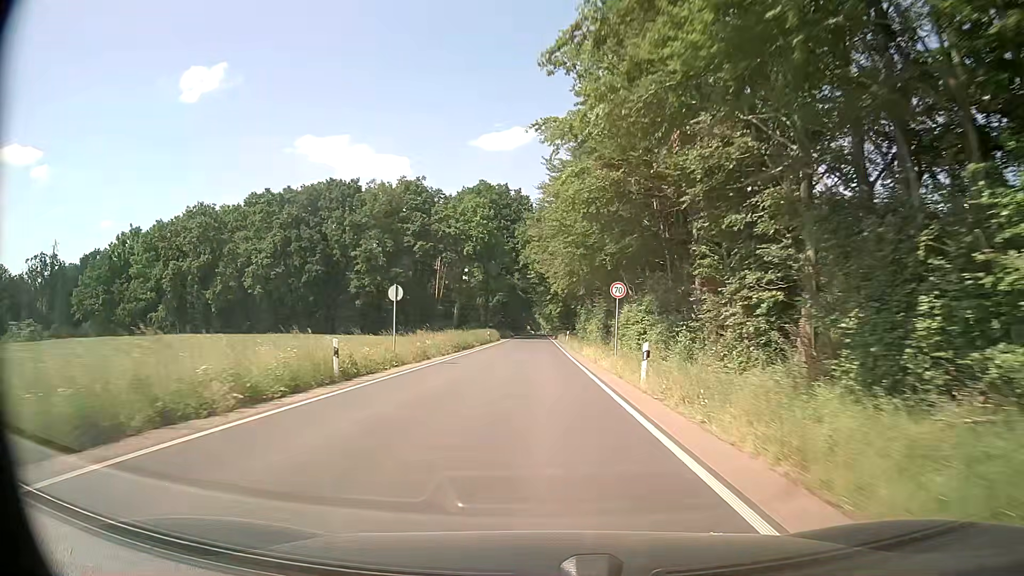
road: secondary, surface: asphalt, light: Day
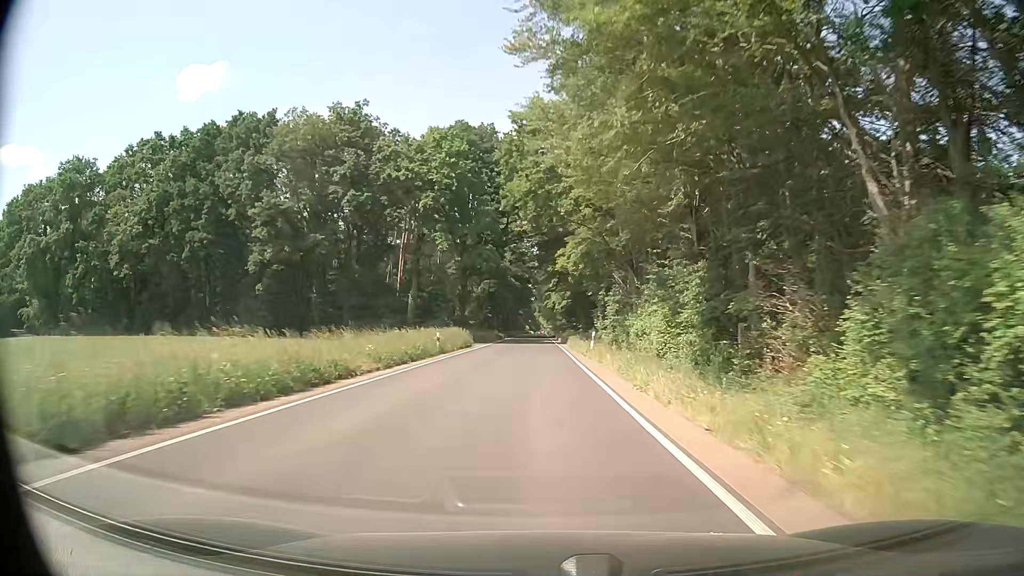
(-0.1, +32.8) m; 0°
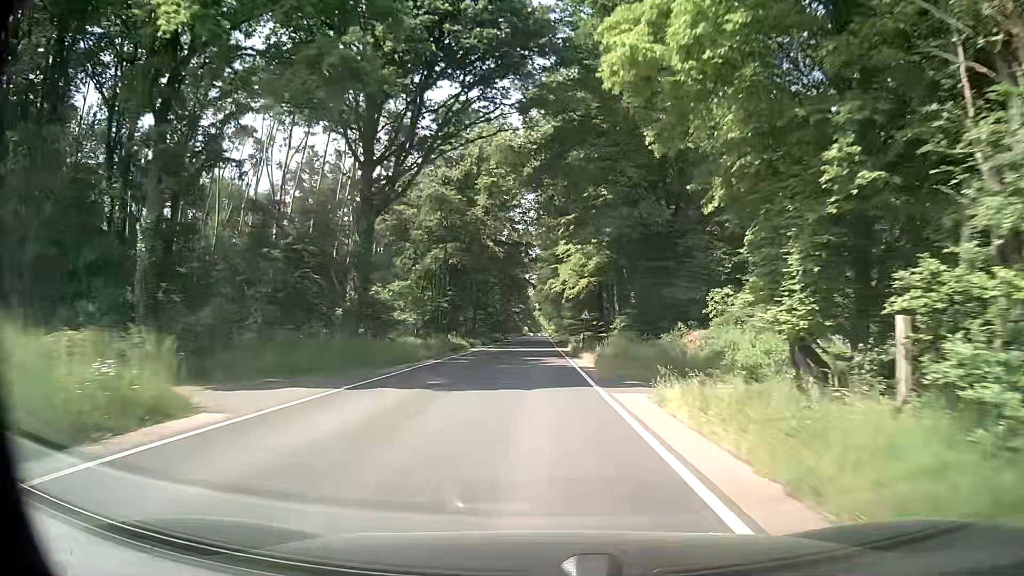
(-0.2, +43.8) m; 0°
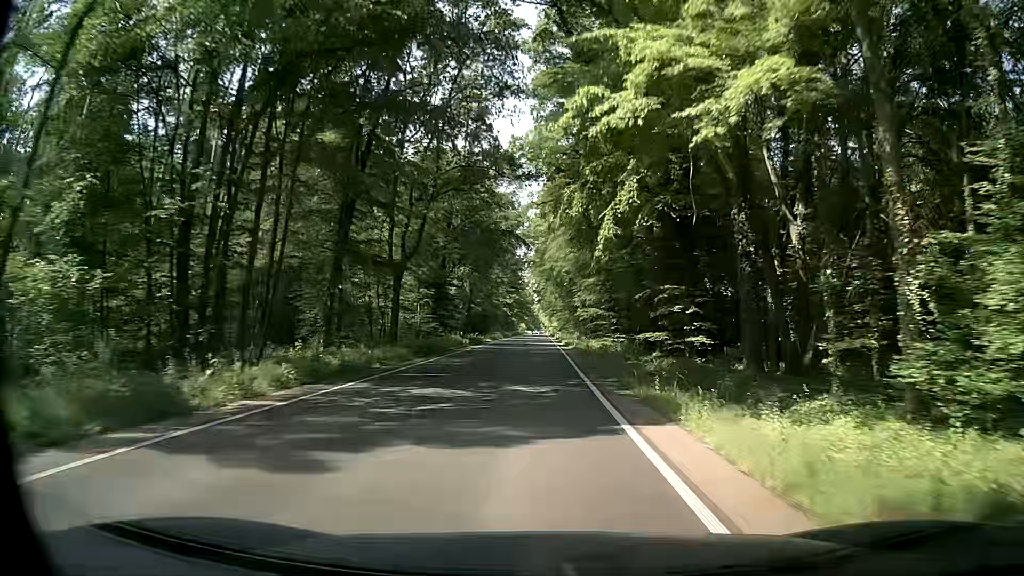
(-0.1, +43.8) m; 0°
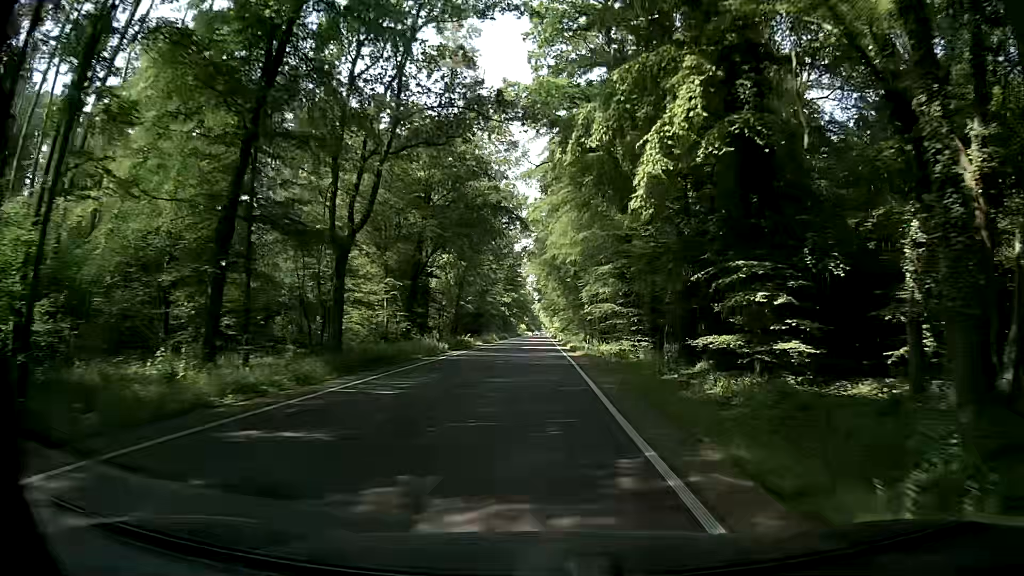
(0.0, +11.0) m; +1°
(0, +10) (0, +20) (0, +30) (0, +40) (-1, +50) (-1, +60) (-1, +70) (-1, +80) (-1, +90) (-1, +100) m
